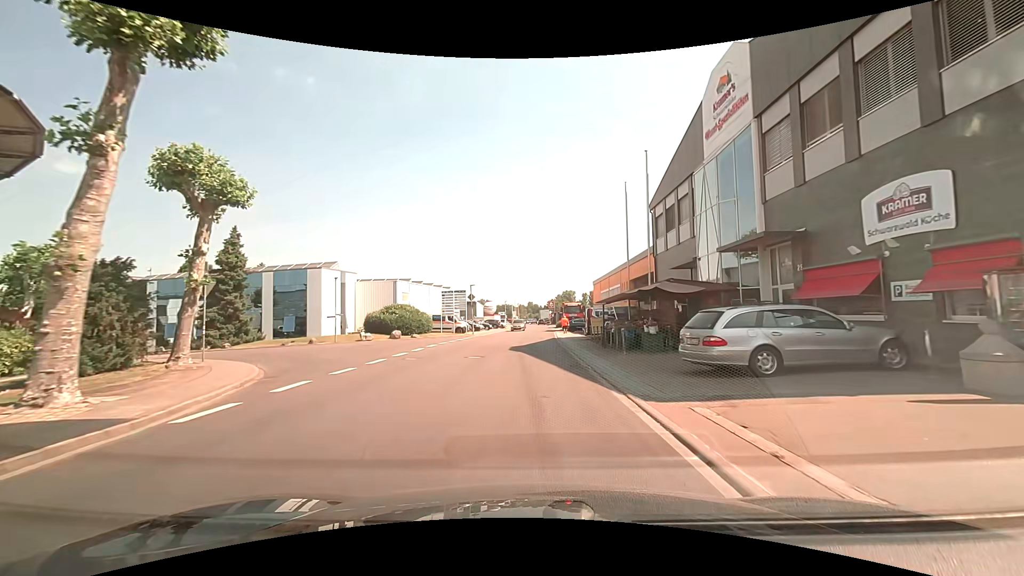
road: unclassified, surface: asphalt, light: Day
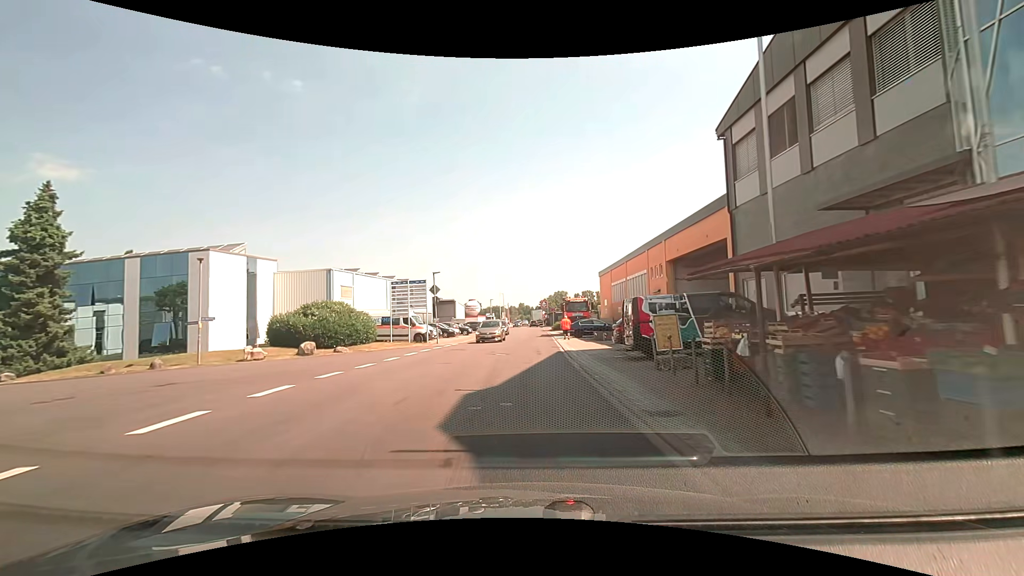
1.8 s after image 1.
(+0.2, +15.6) m; +1°
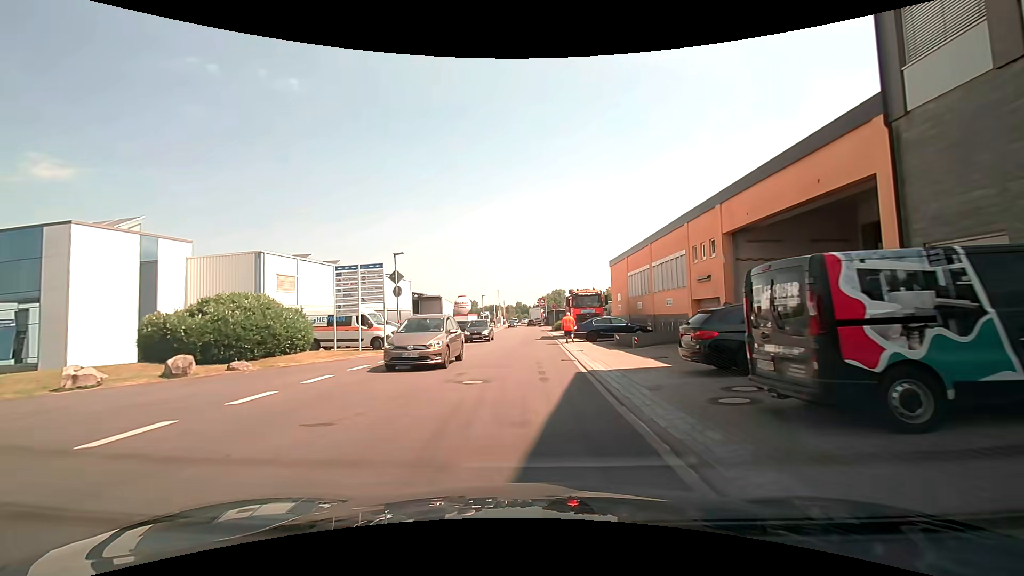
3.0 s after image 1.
(0.0, +9.7) m; +1°
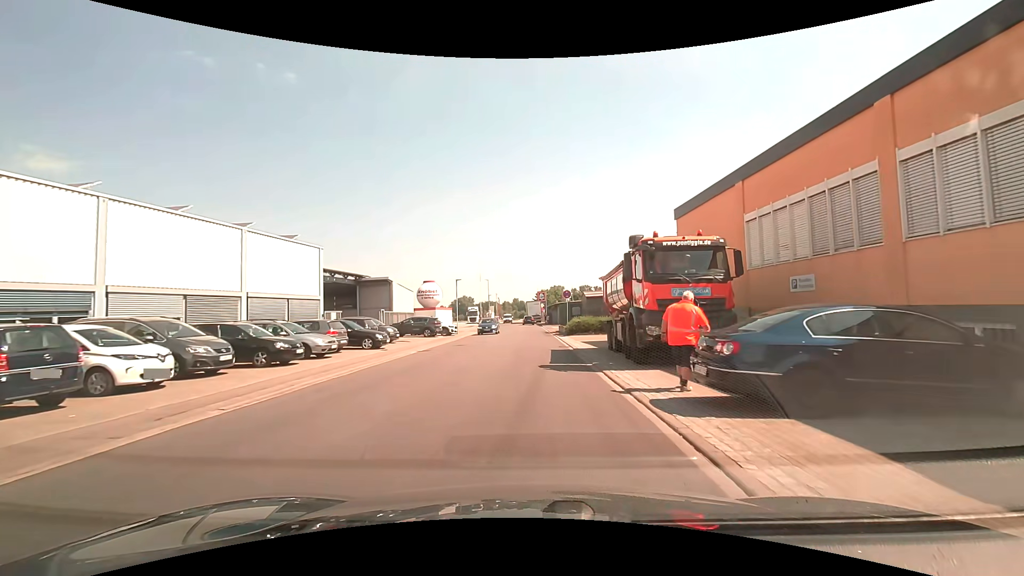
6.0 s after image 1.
(-0.5, +22.9) m; -1°
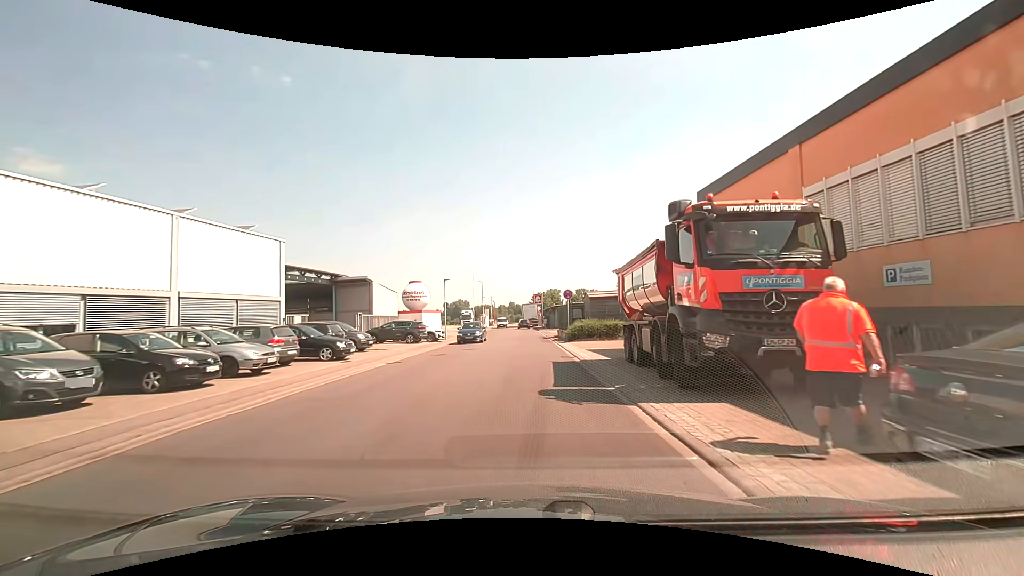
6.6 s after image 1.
(0.0, +4.4) m; 0°
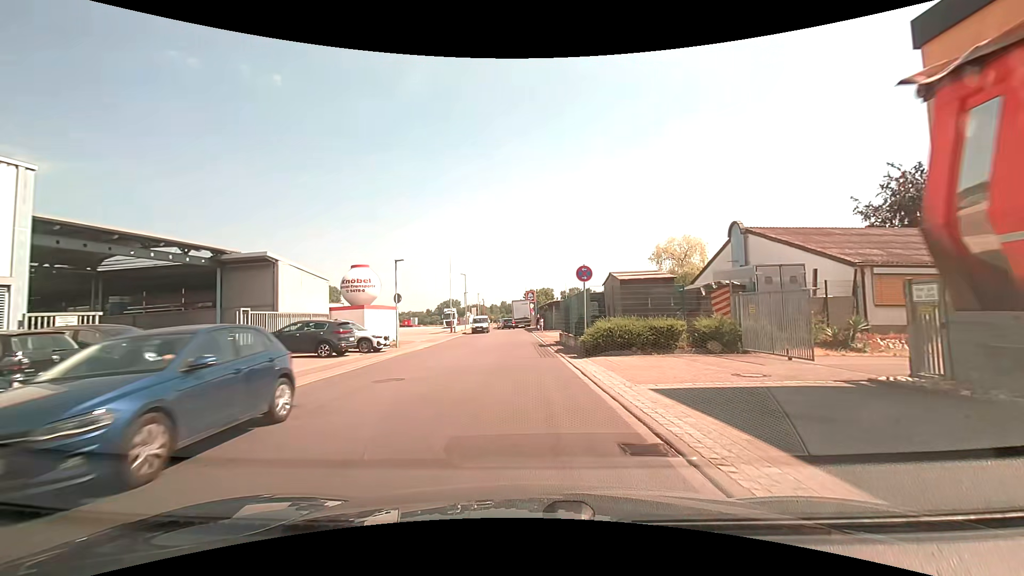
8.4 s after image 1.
(+0.2, +13.4) m; +2°
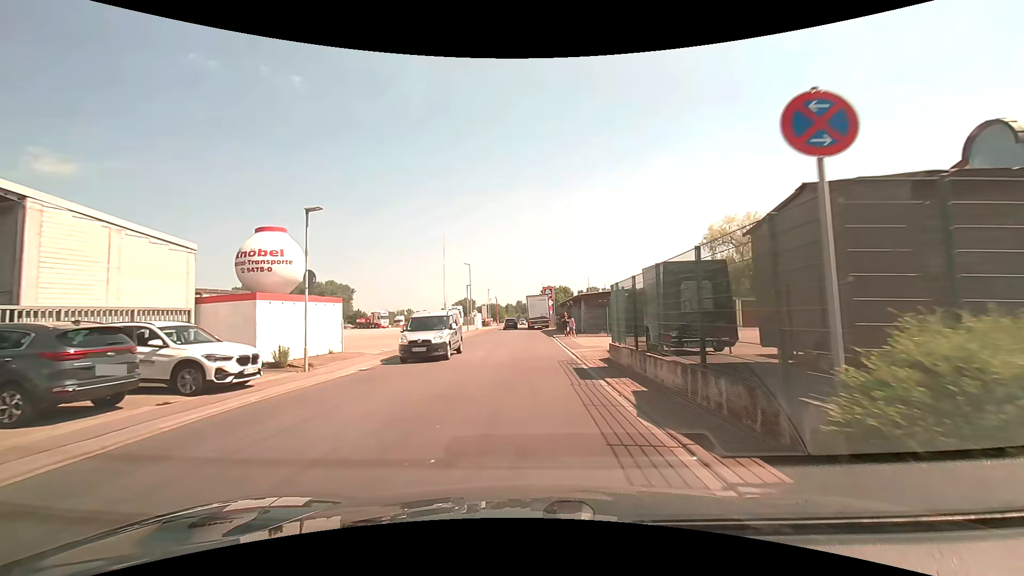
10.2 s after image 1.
(-0.4, +13.8) m; -3°
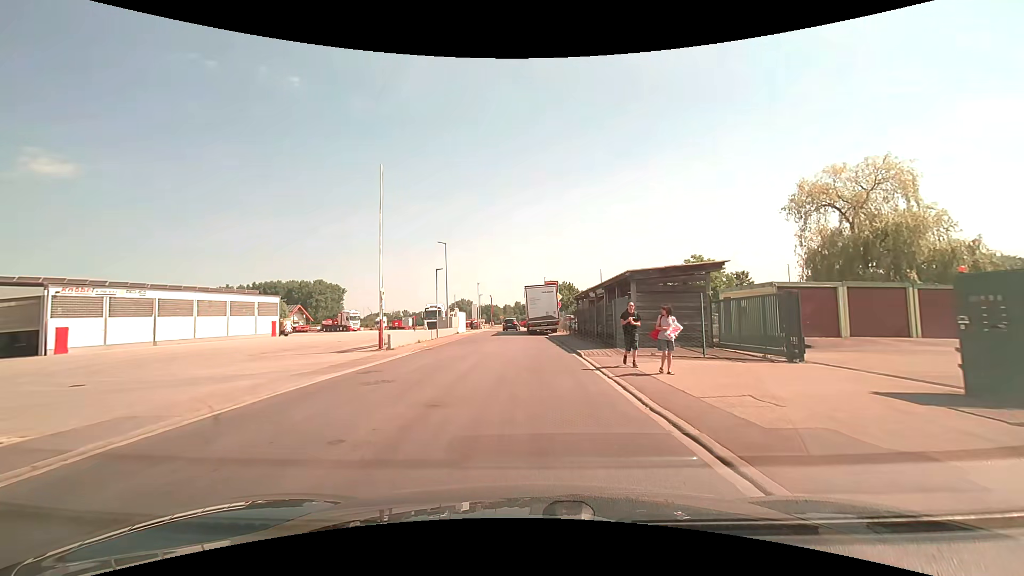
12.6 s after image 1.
(+0.1, +18.1) m; +1°
(0, +10) (0, +20) (0, +30) (-1, +40) (-3, +50) (-3, +60) (-2, +70) (-2, +80) (-1, +90) (-1, +100) m
